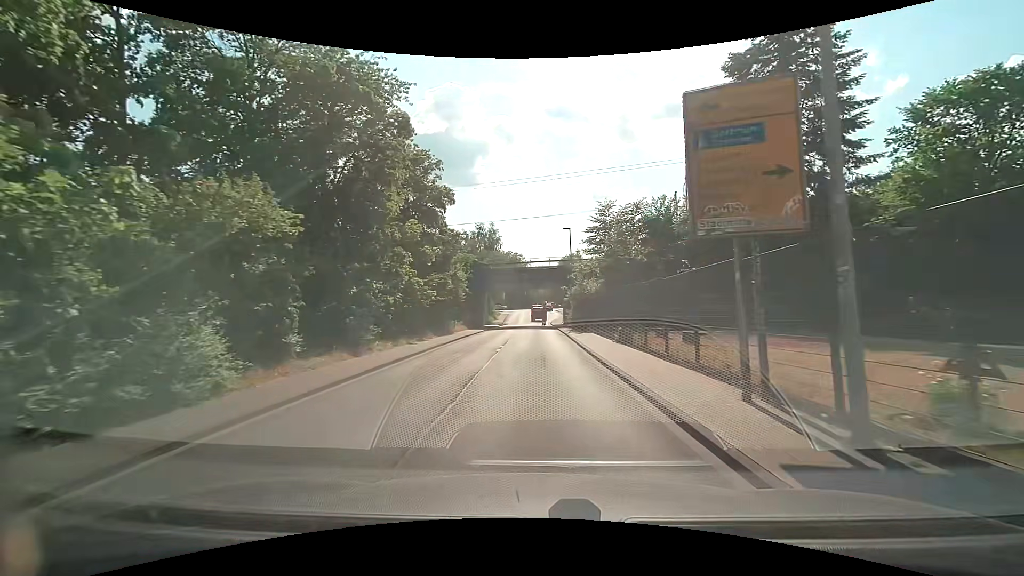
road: unclassified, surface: asphalt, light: Day
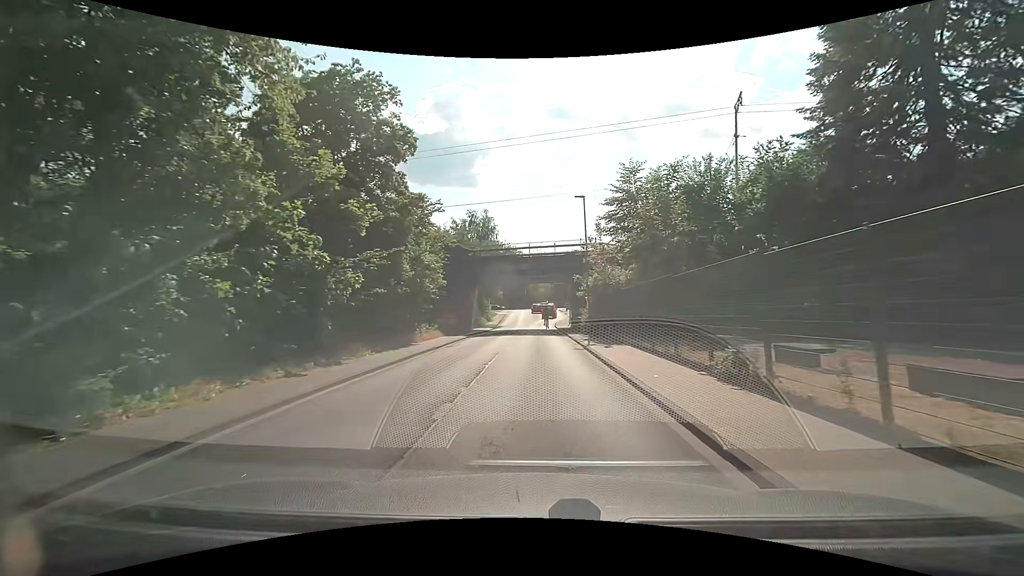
(0.0, +10.8) m; 0°
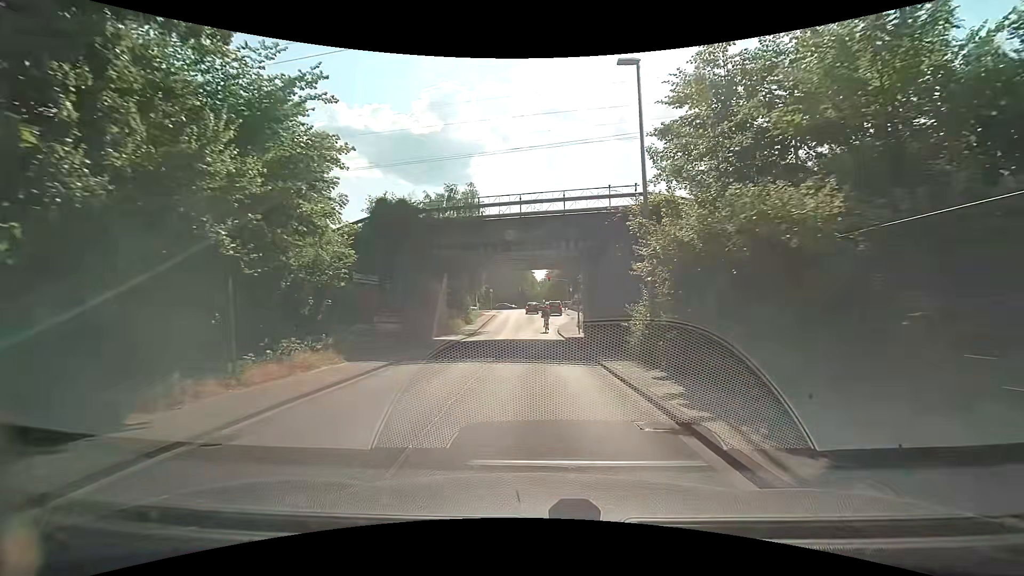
(+0.1, +15.4) m; 0°
(0, +10) (0, +20) (0, +30) (0, +40) (+1, +50) (+3, +60) (+3, +70) (+3, +80) (+3, +90) (+3, +100) m
